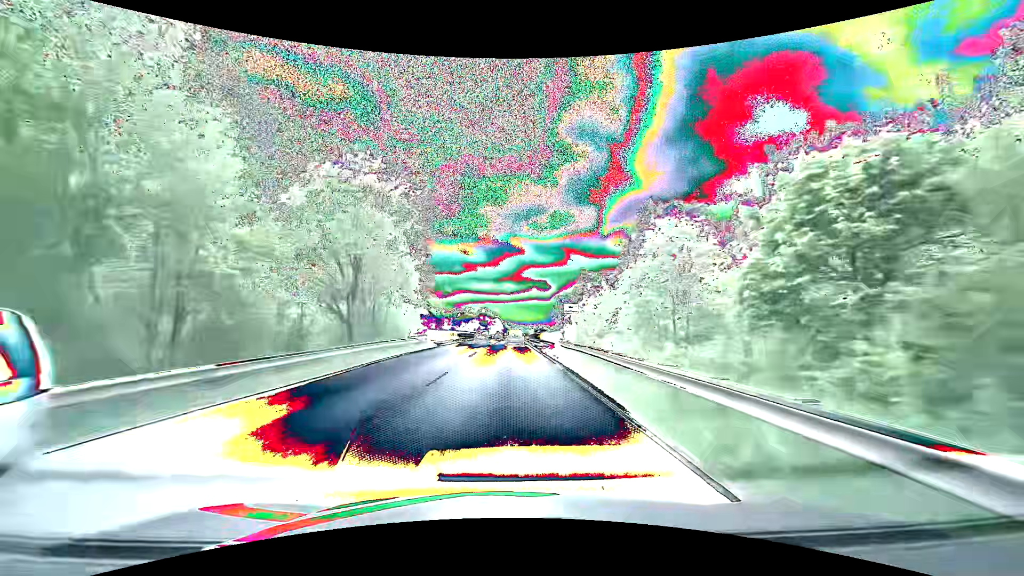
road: primary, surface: asphalt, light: Day
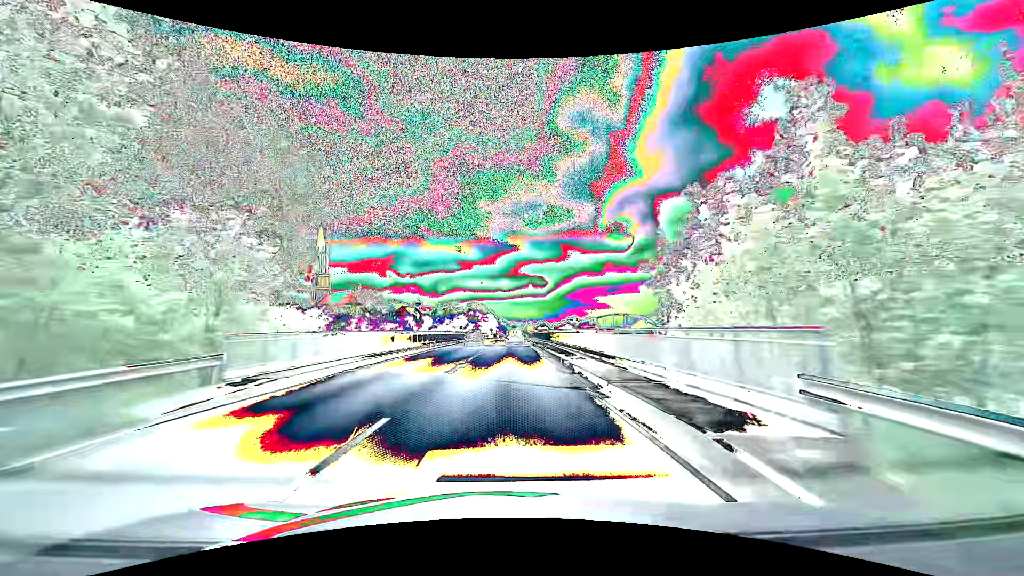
(+0.2, +32.2) m; 0°
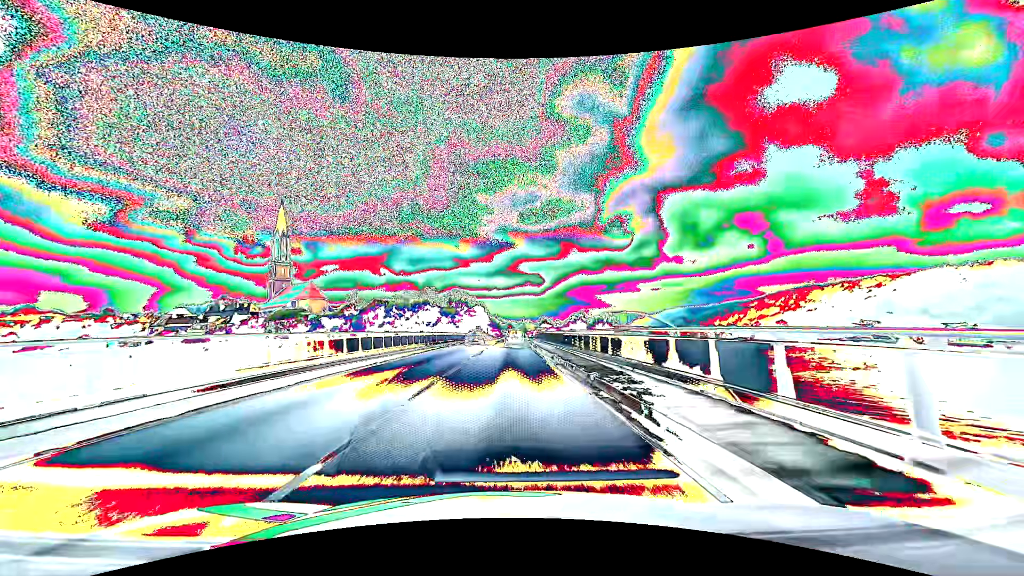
(+0.5, +43.1) m; +1°
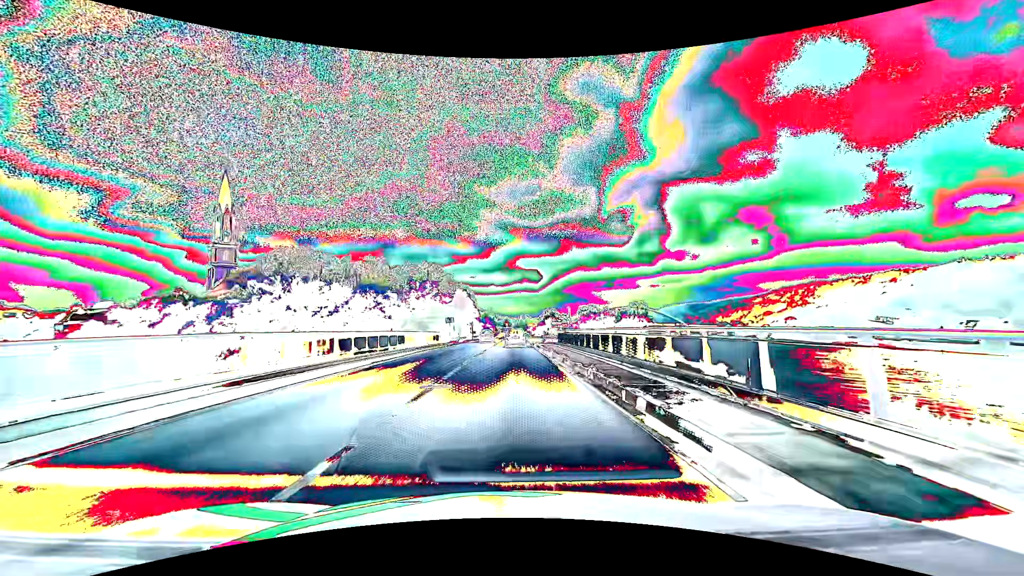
(+0.1, +43.3) m; 0°
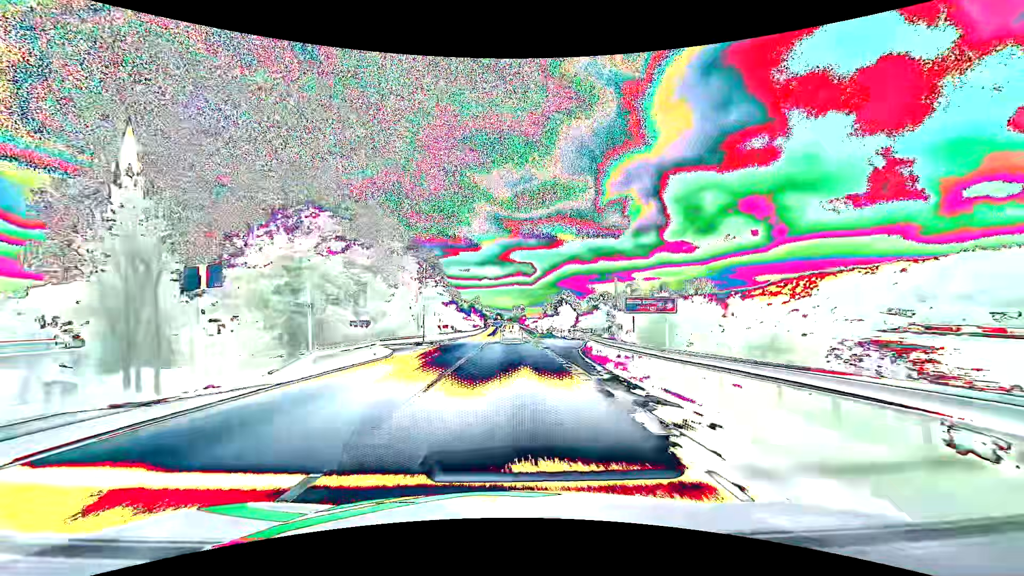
(+0.3, +43.3) m; +1°
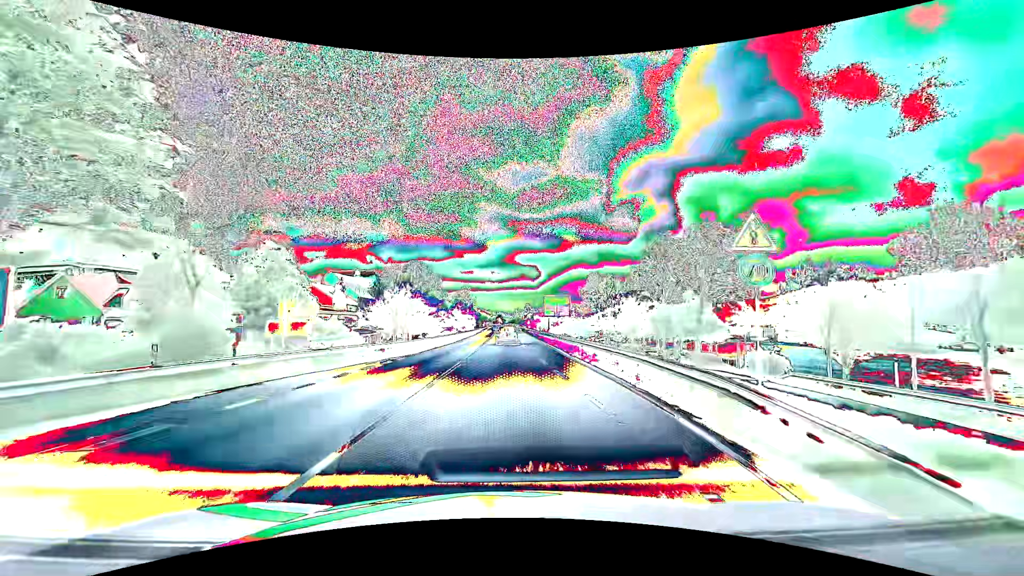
(+0.2, +54.0) m; 0°
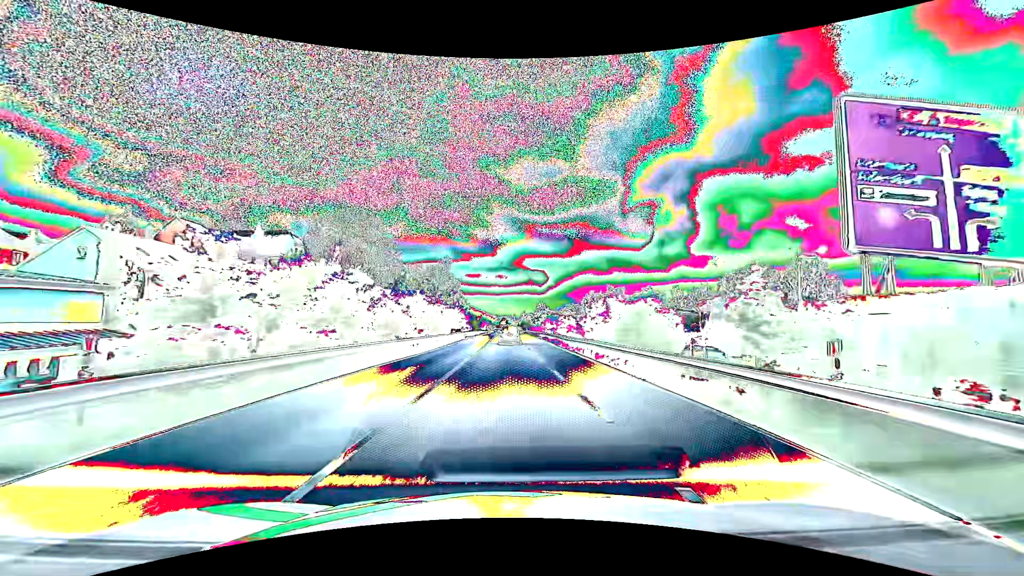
(-0.3, +53.8) m; 0°
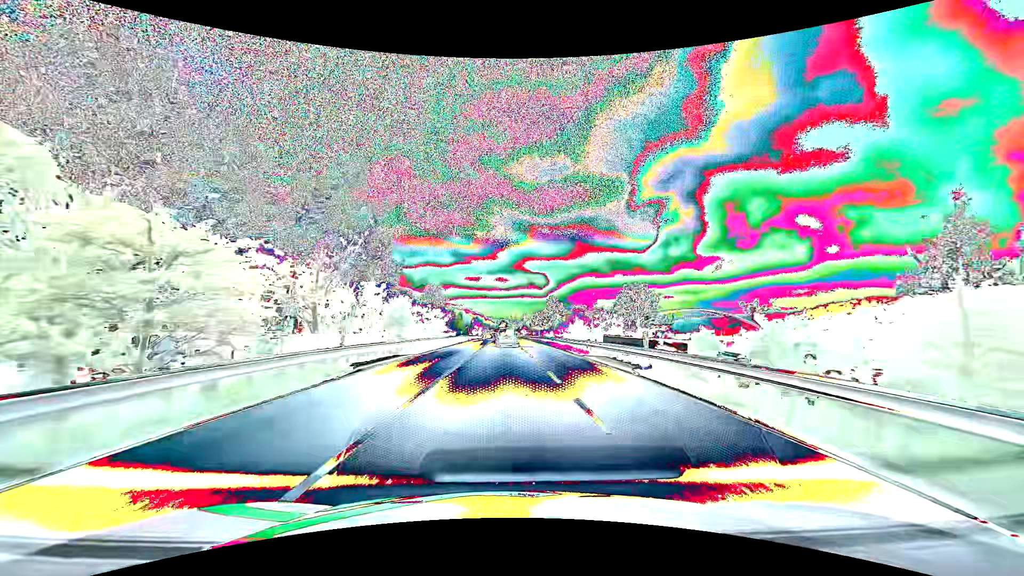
(0.0, +42.8) m; 0°
(0, +10) (0, +20) (0, +30) (0, +40) (-1, +50) (-1, +60) (-1, +70) (-1, +80) (-1, +90) (-1, +100) m
